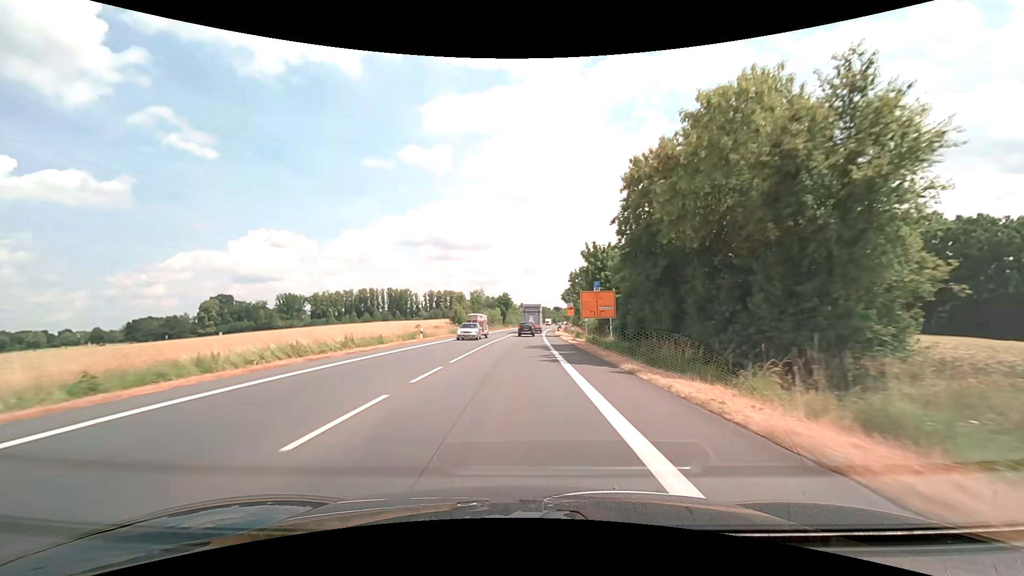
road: primary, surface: asphalt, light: Day
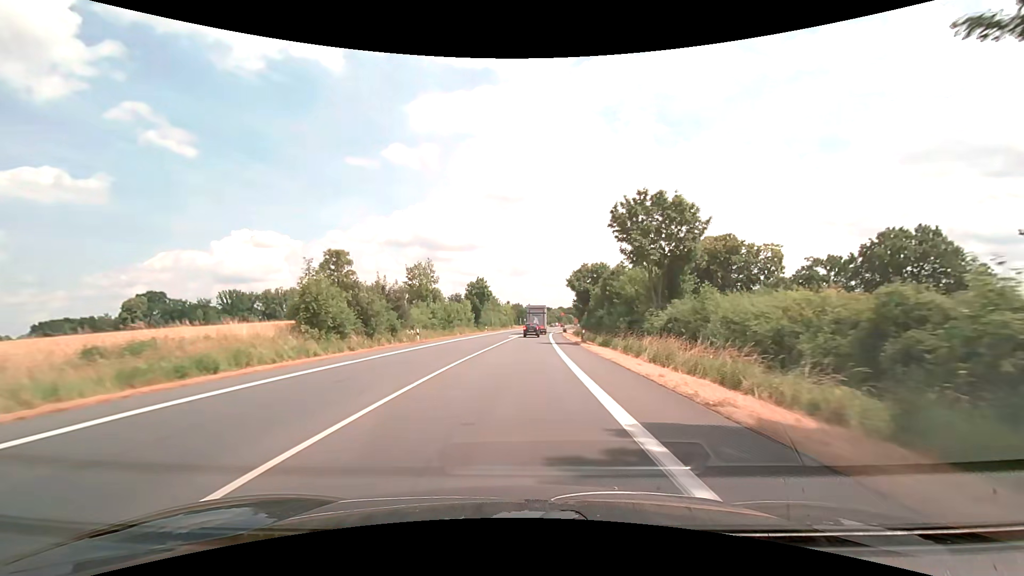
(+0.7, +51.6) m; +1°
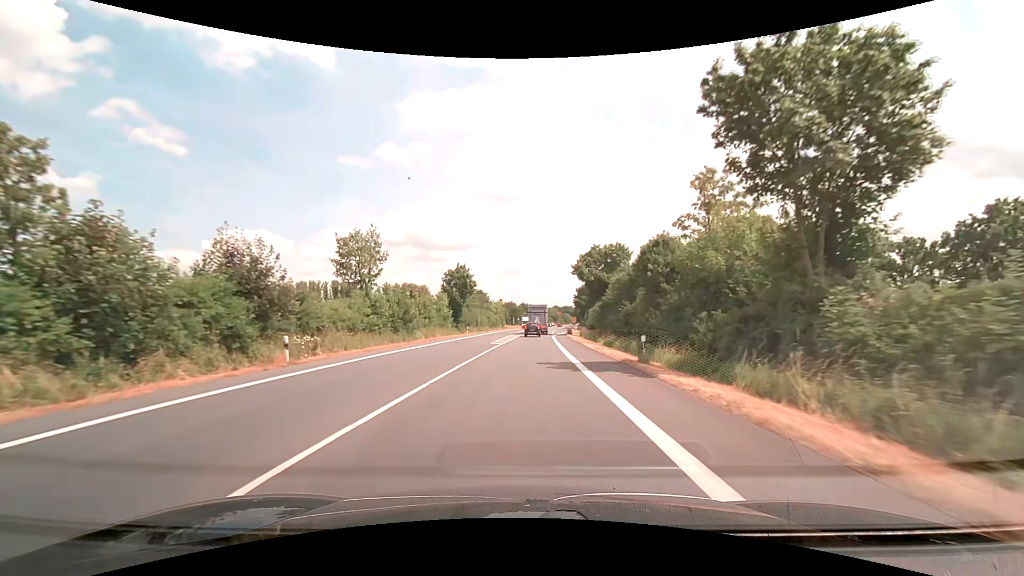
(+0.2, +20.8) m; +1°
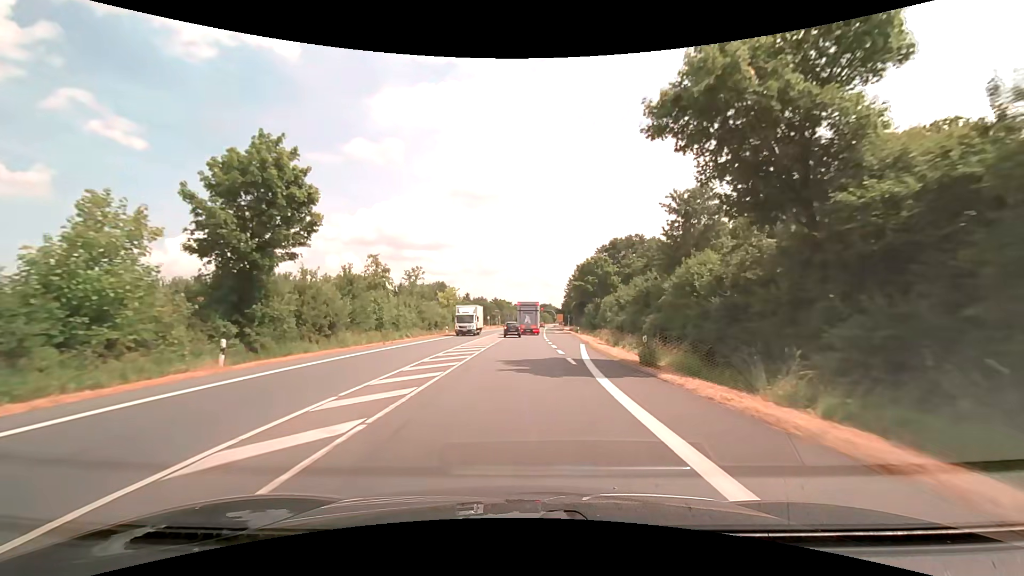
(+1.2, +52.1) m; +3°
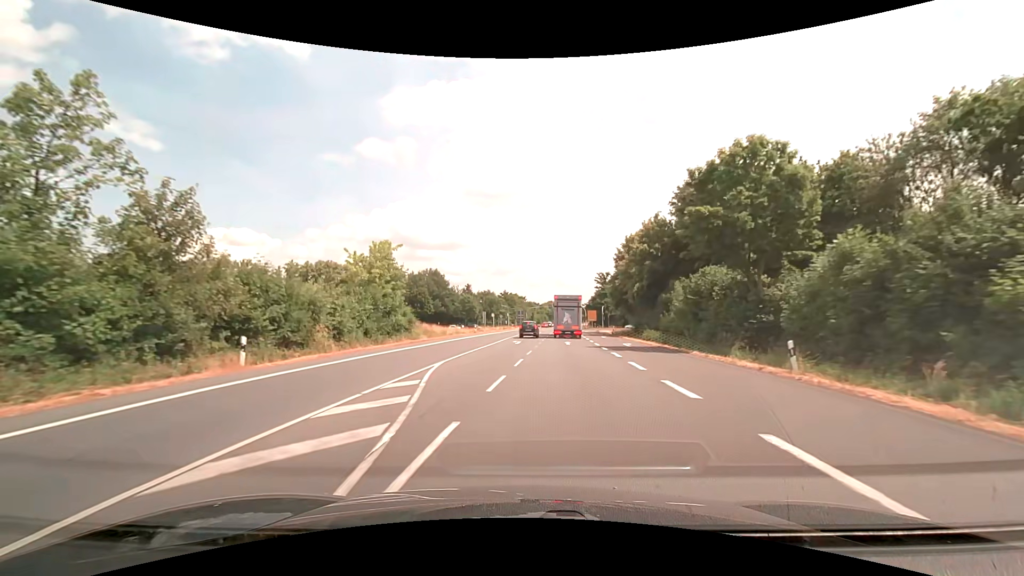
(-0.5, +49.4) m; -2°
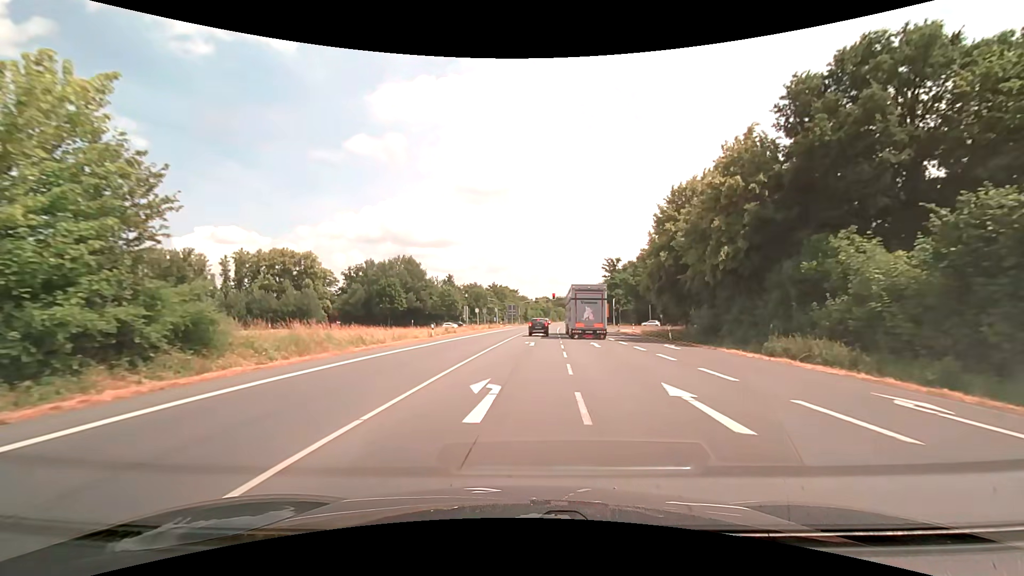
(+0.3, +27.1) m; +1°
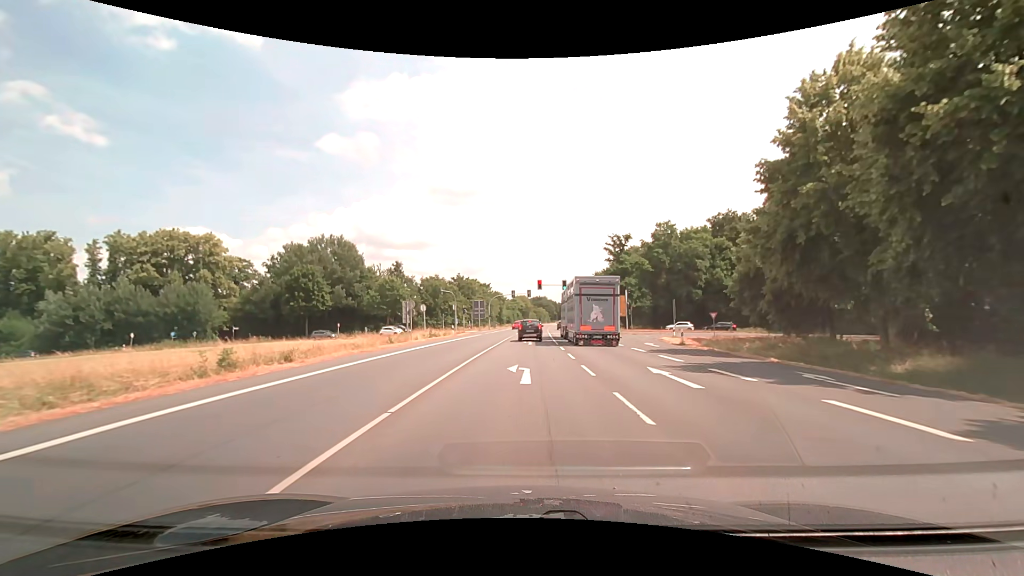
(+0.8, +35.3) m; +3°
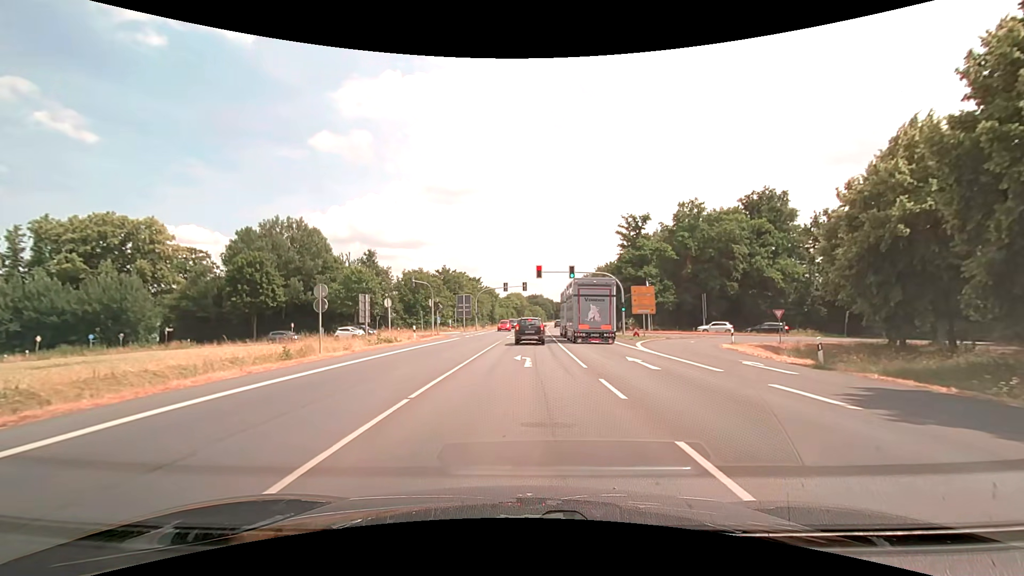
(+0.1, +15.7) m; 0°
